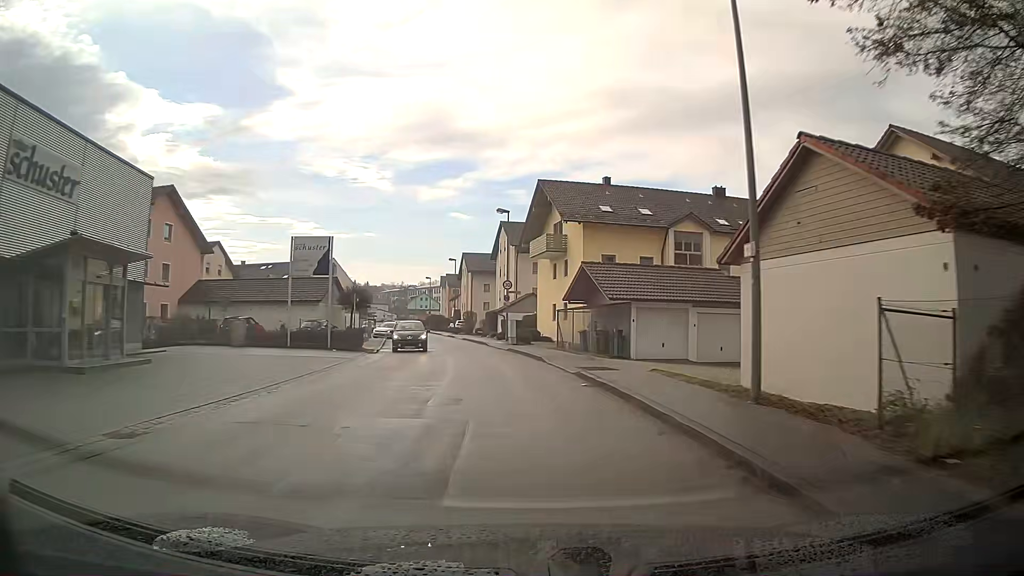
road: unclassified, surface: asphalt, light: Day
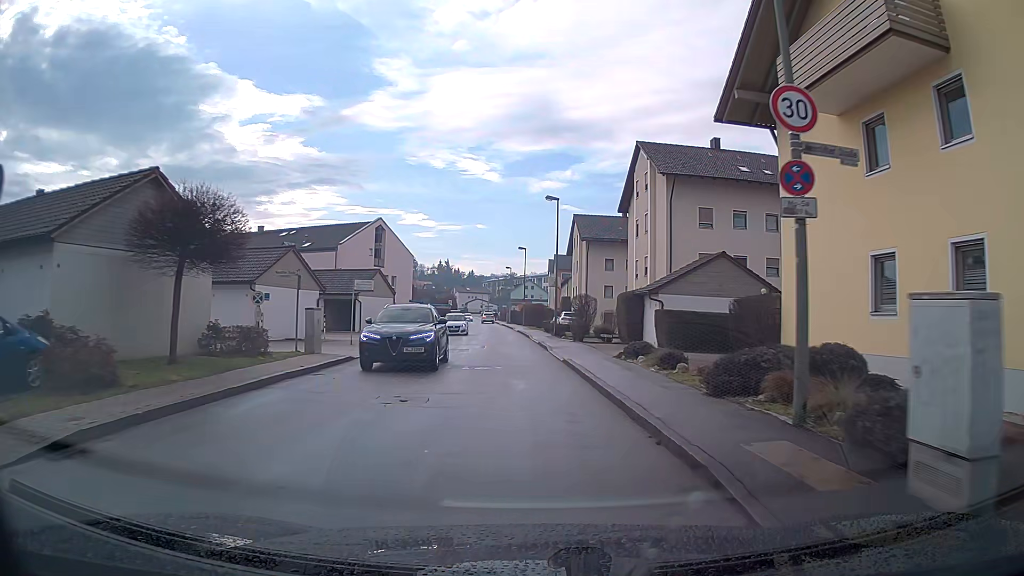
(-2.9, +34.1) m; -9°
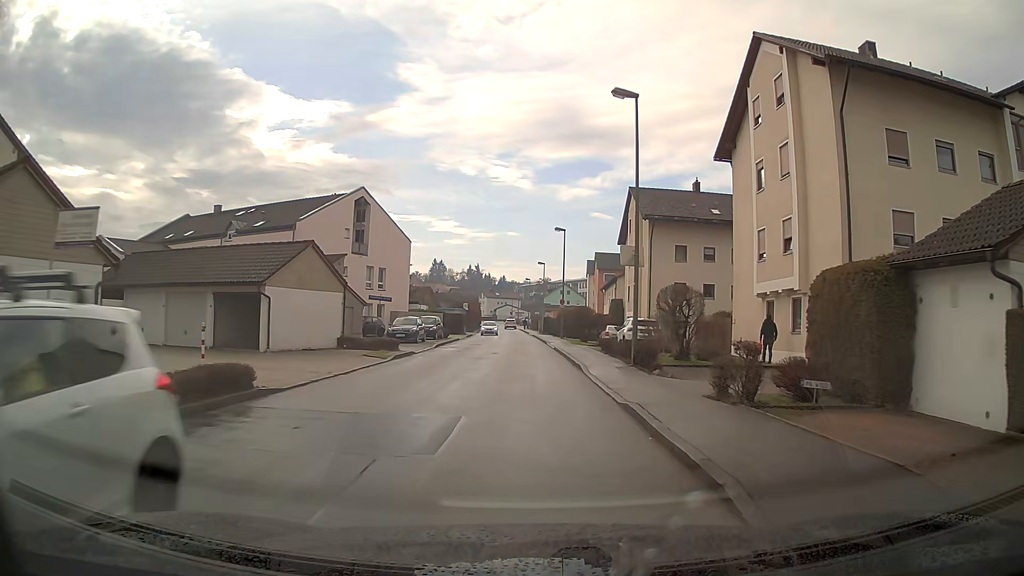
(-0.4, +20.0) m; -2°
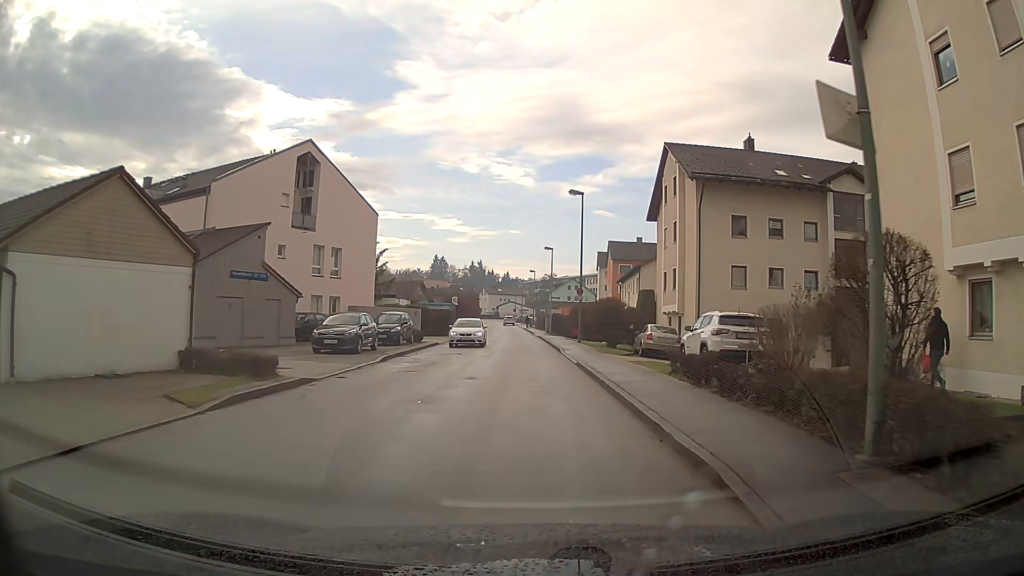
(-0.2, +13.8) m; -1°
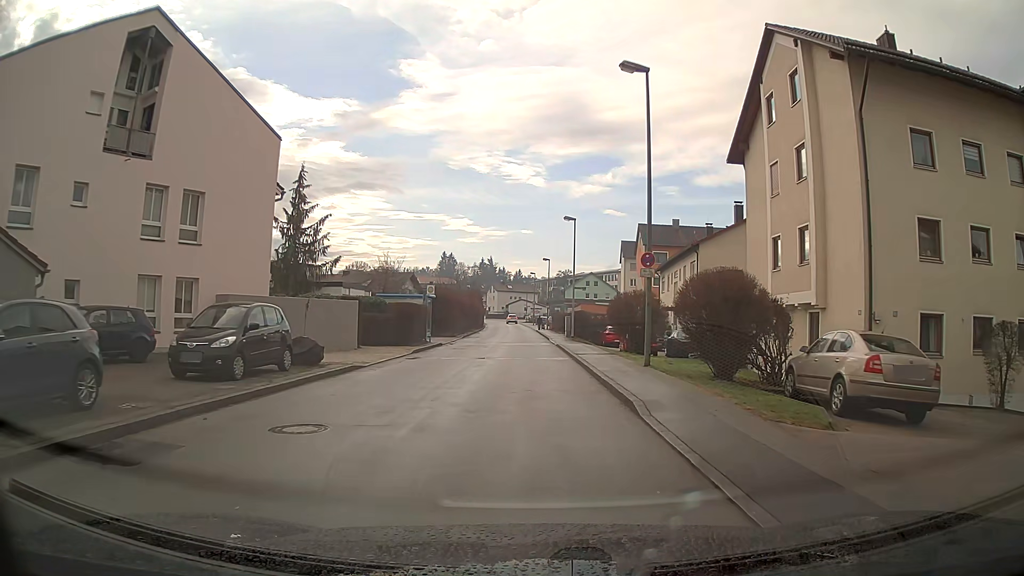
(-0.2, +18.7) m; -1°
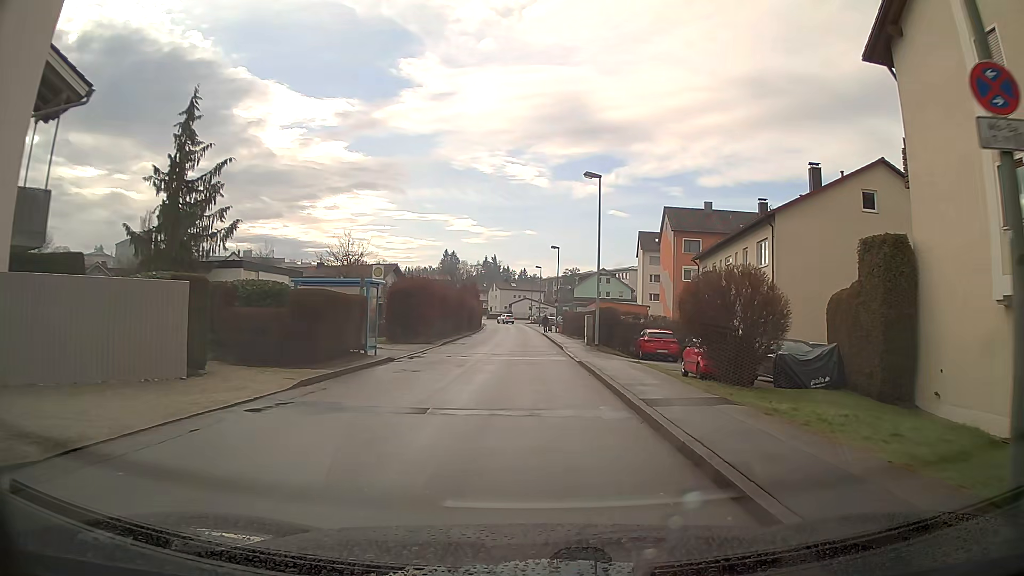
(-0.1, +13.8) m; -1°
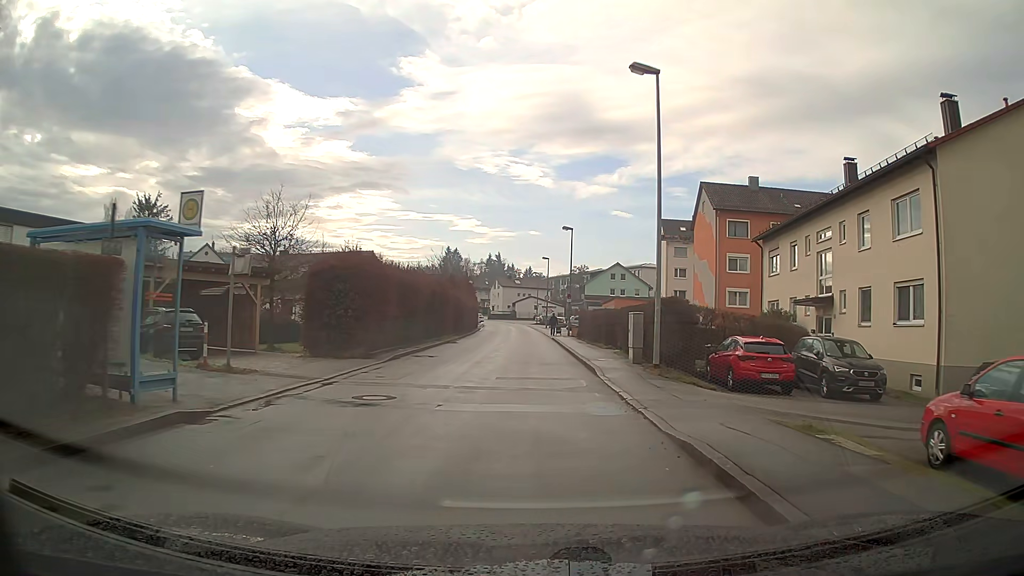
(-0.1, +13.9) m; 0°
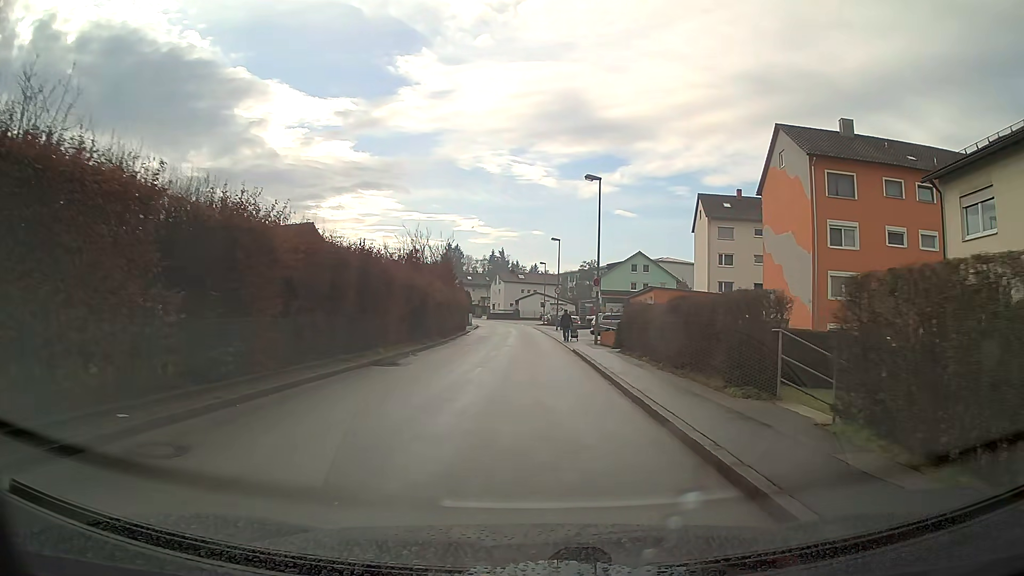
(0.0, +18.5) m; 0°
(0, +10) (0, +20) (0, +30) (-1, +40) (-1, +50) (-1, +60) (-1, +70) (-2, +80) (-4, +90) (-6, +100) m
